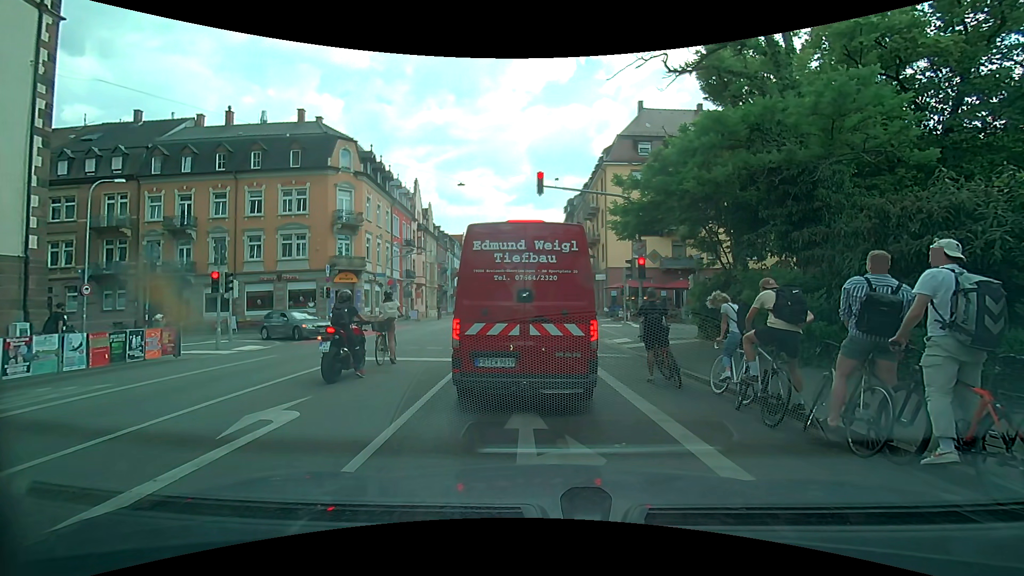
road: secondary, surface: asphalt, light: Day
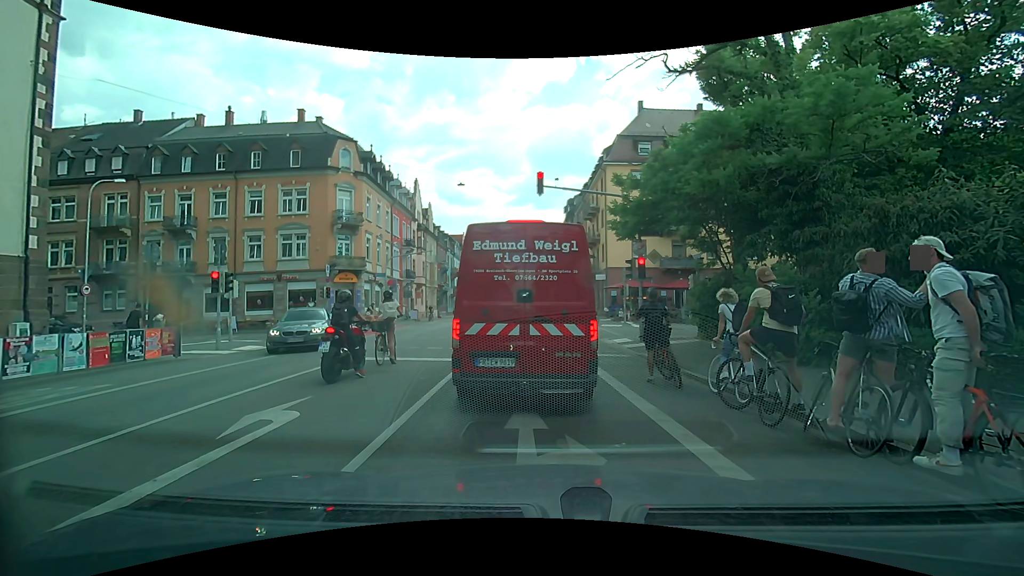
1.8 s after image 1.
(0.0, 0.0) m; 0°
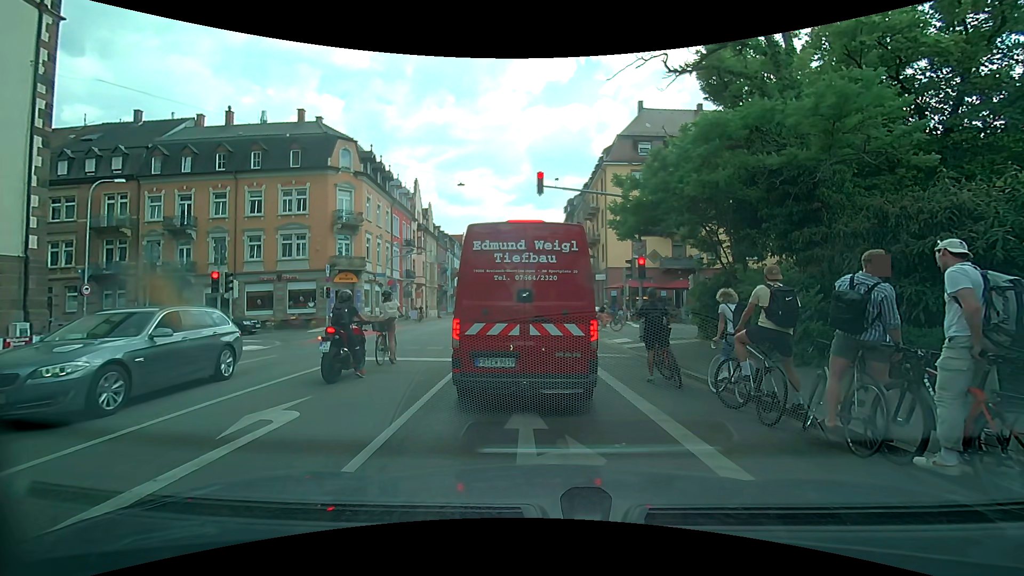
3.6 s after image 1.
(0.0, 0.0) m; 0°
(0, +10) (-1, +20) (-1, +30) (-1, +40) (-2, +50) (-2, +60) (-2, +70) (-3, +80) (-3, +90) (-3, +100) m
